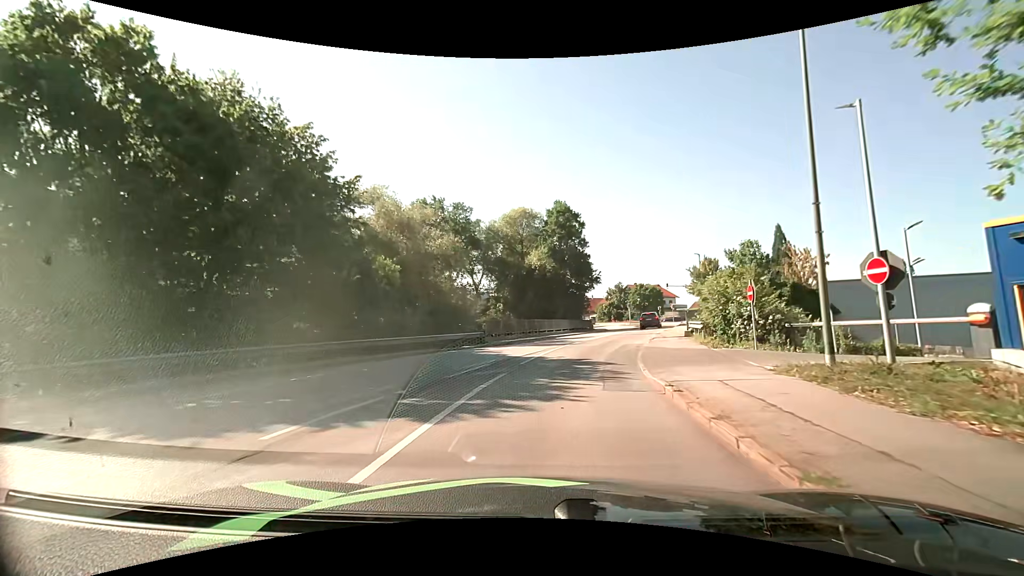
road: tertiary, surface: asphalt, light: Day
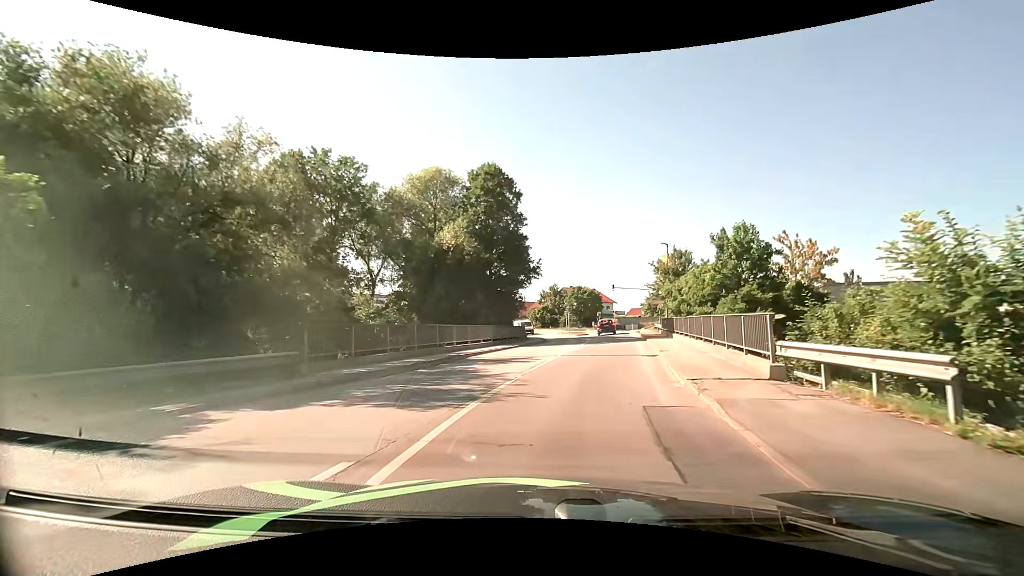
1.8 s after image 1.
(+0.8, +15.5) m; +8°
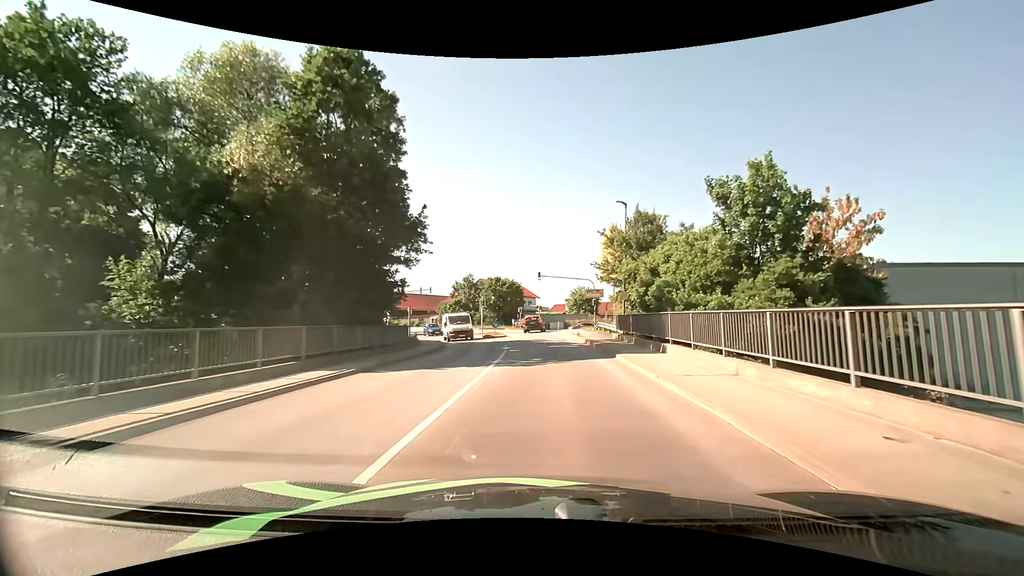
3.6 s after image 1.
(+1.4, +15.8) m; +9°
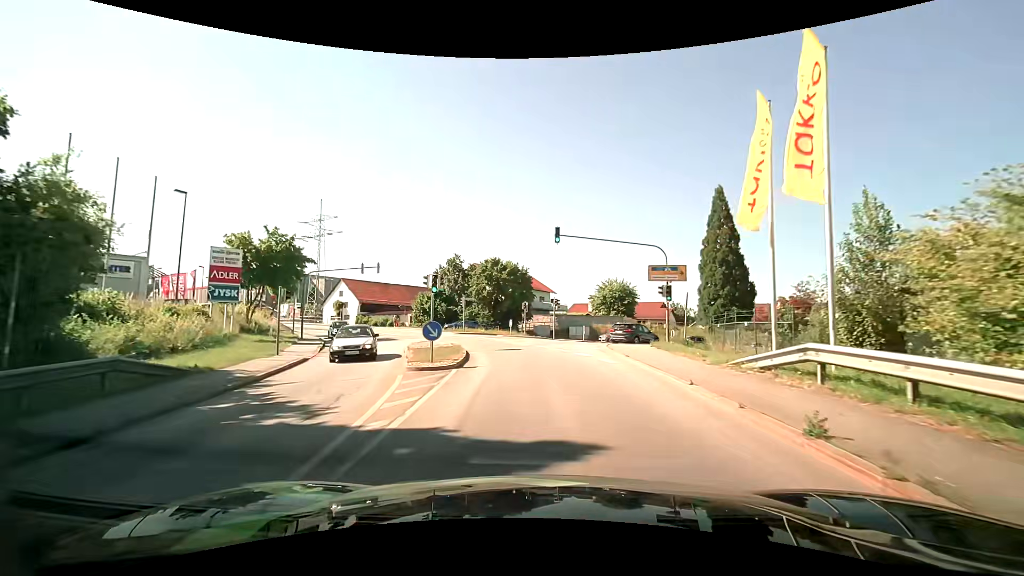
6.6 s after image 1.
(+0.2, +27.2) m; -2°
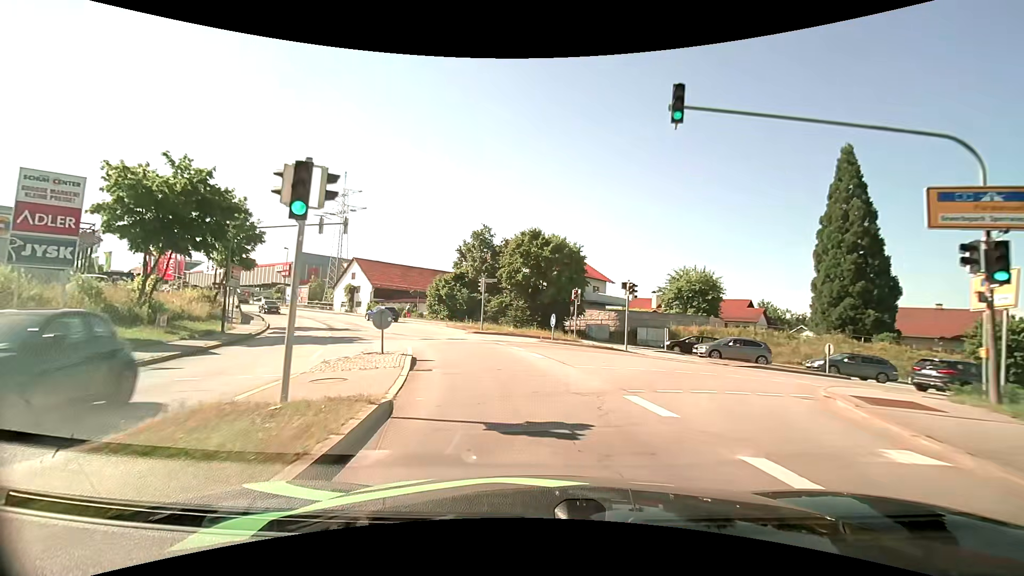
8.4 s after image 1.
(-0.4, +16.5) m; -5°
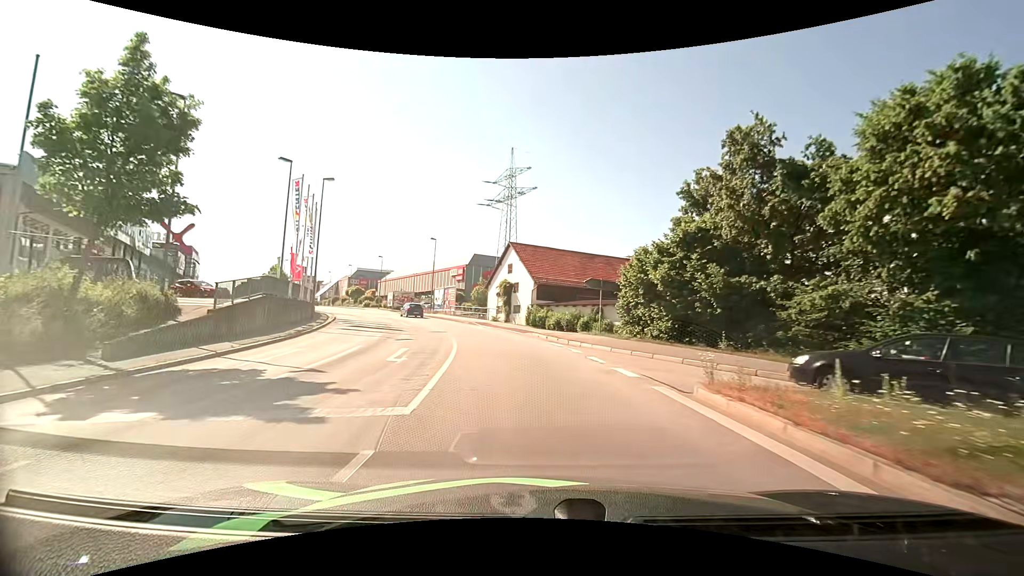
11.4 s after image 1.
(-5.2, +26.8) m; -21°
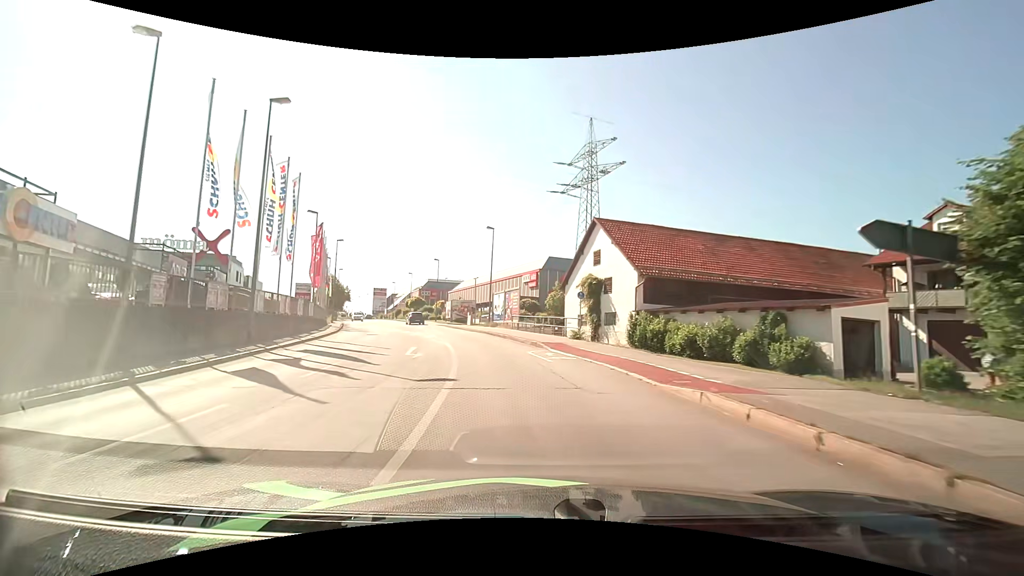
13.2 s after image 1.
(-1.4, +17.0) m; -10°
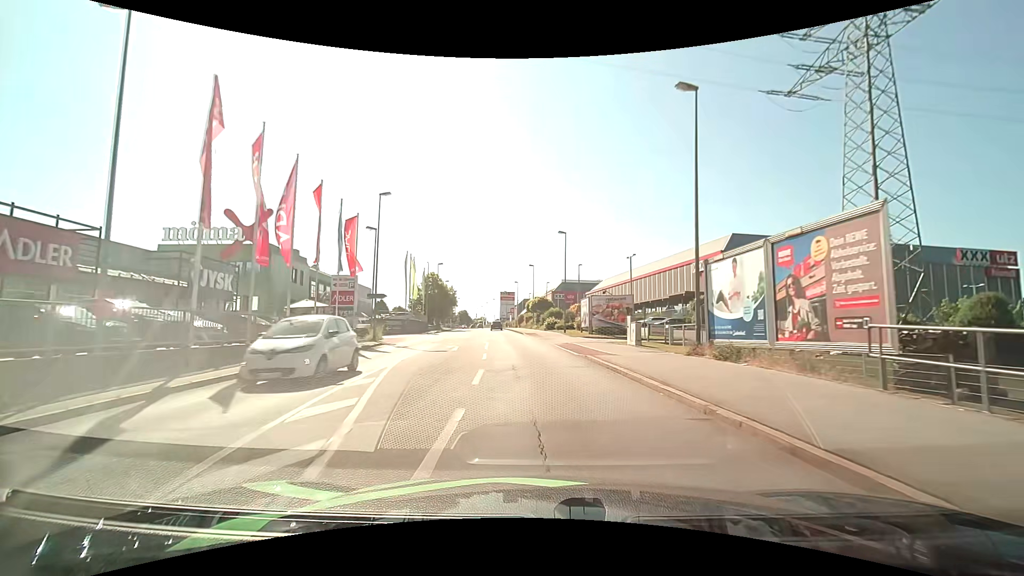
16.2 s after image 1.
(-4.5, +30.5) m; -15°
(0, +10) (-1, +20) (-2, +30) (-2, +40) (-3, +50) (-5, +60) (-6, +70) (-7, +80) (-8, +90) (-9, +100) m
